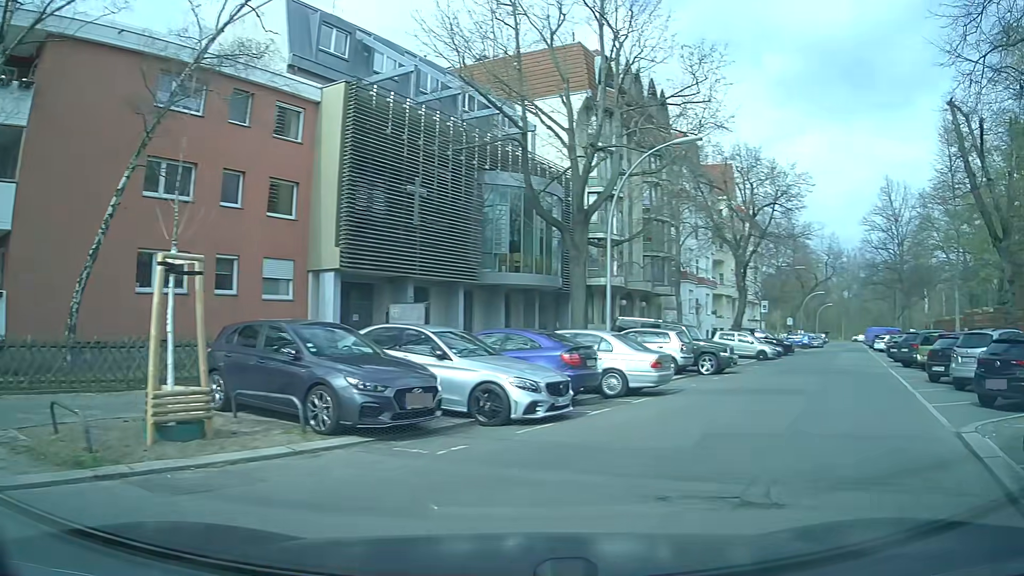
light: Day
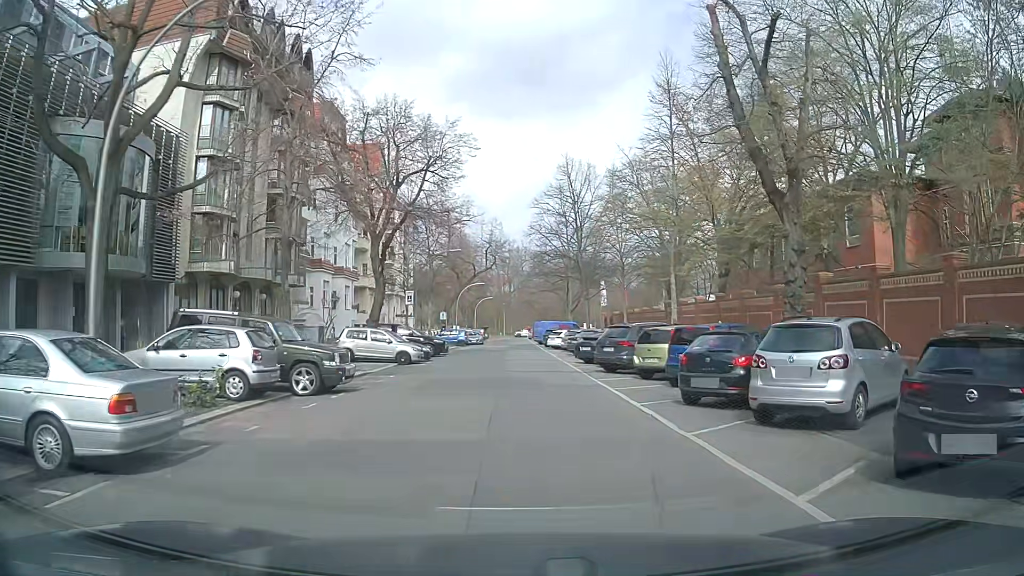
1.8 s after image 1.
(+3.0, +8.2) m; +32°
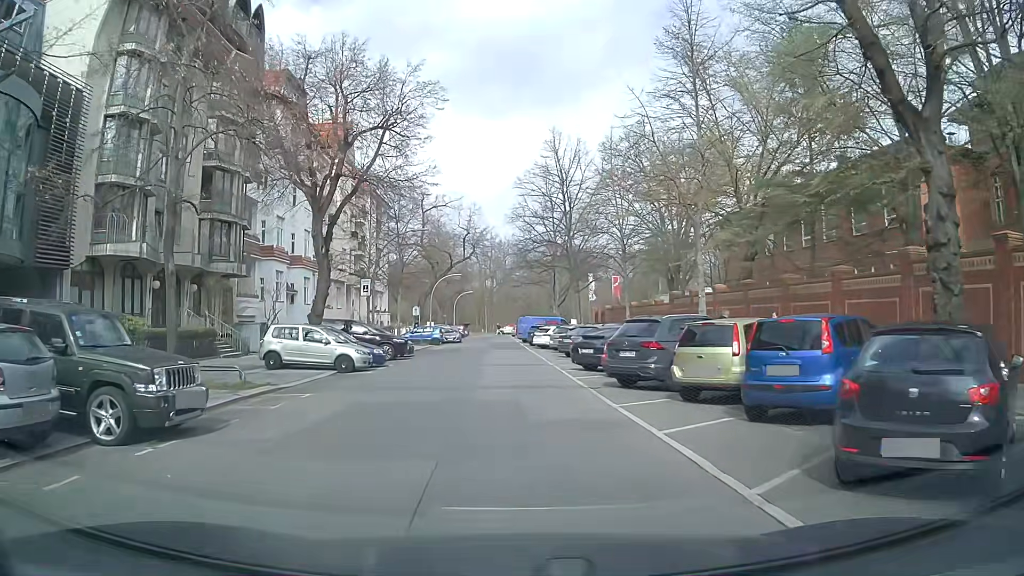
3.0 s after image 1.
(+0.1, +7.3) m; +1°
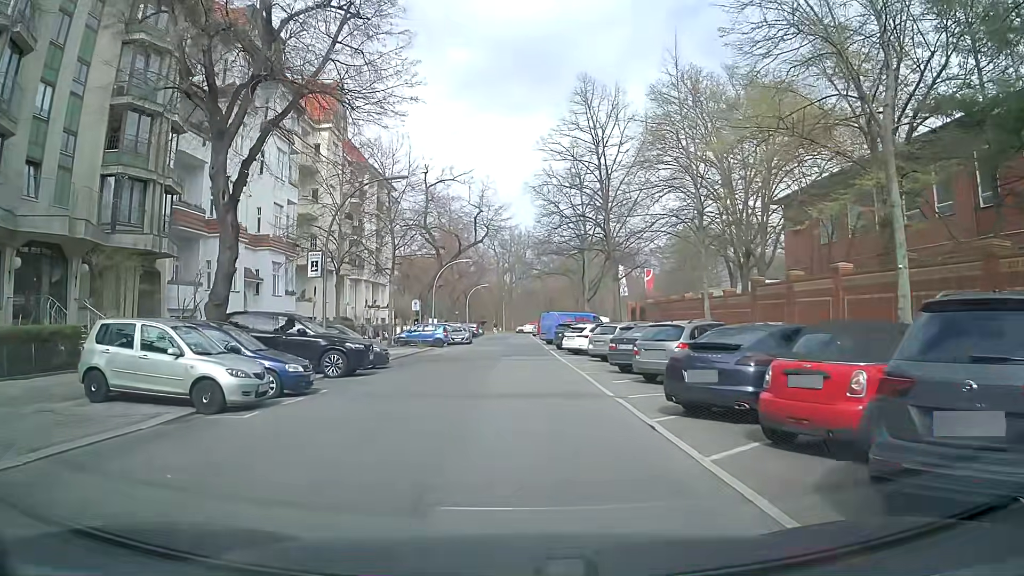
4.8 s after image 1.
(-0.1, +11.3) m; -2°
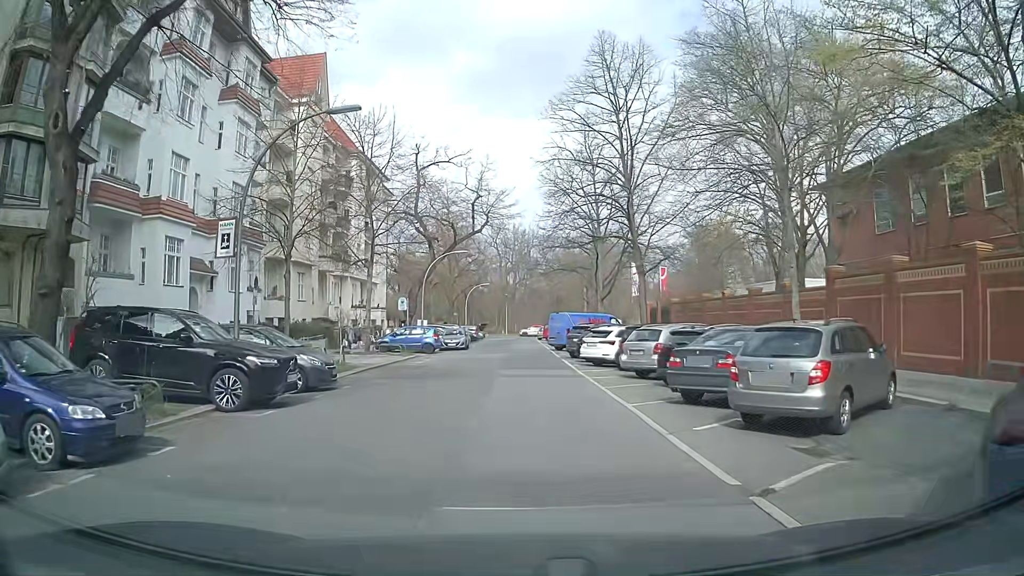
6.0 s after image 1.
(0.0, +7.3) m; -1°
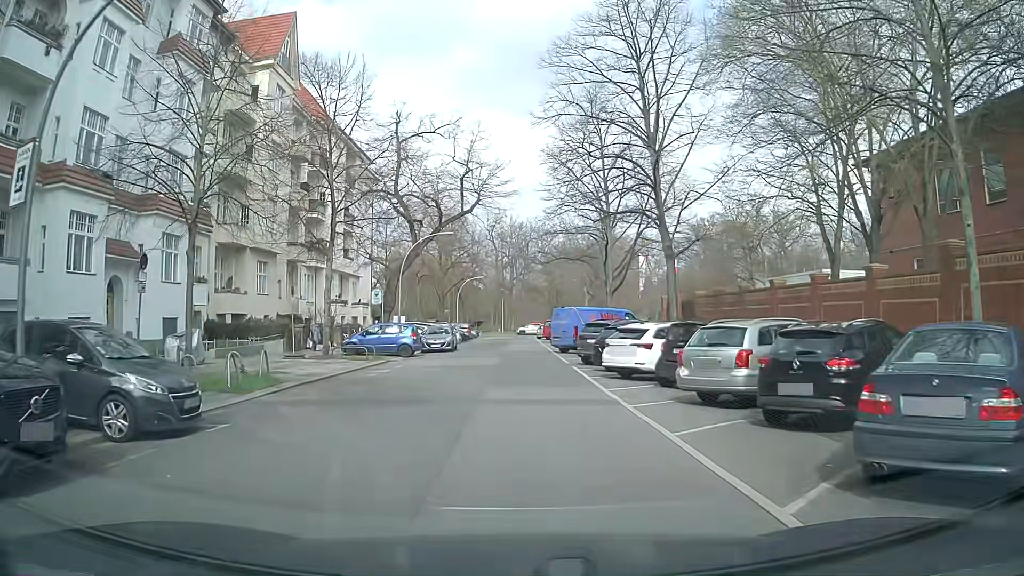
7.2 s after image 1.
(+0.1, +7.2) m; +1°
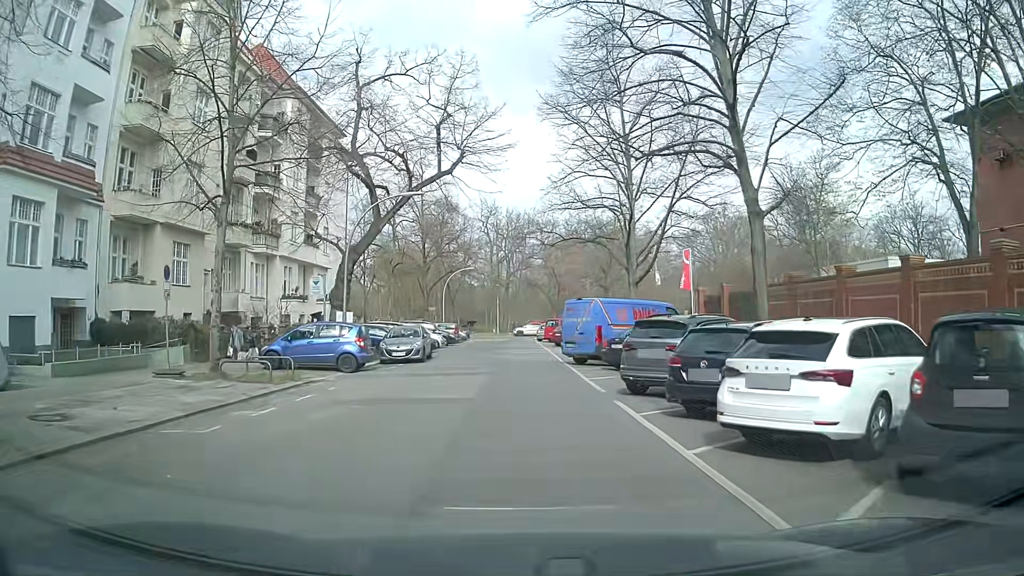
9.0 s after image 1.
(0.0, +10.6) m; 0°
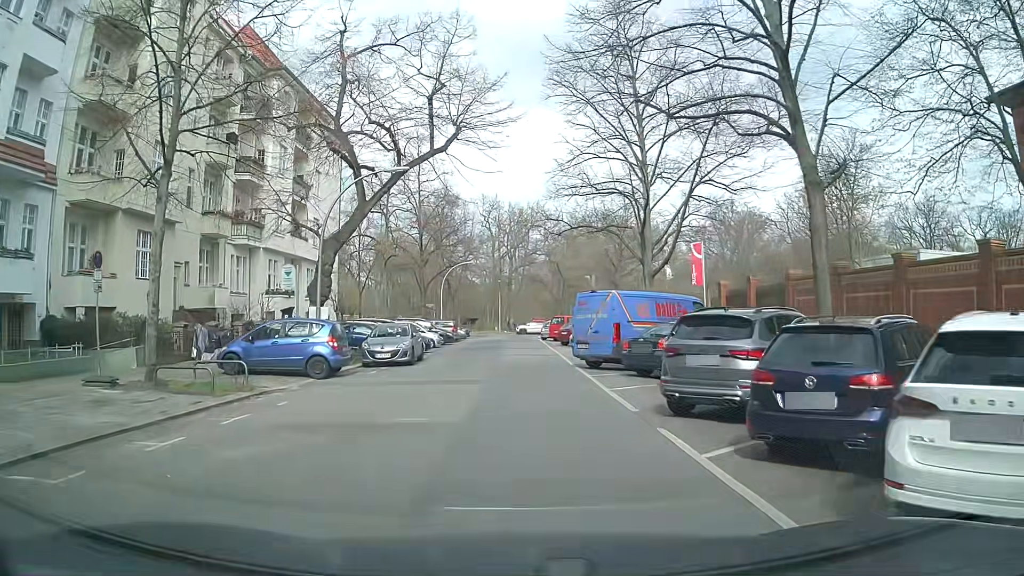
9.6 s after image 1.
(0.0, +3.6) m; 0°
